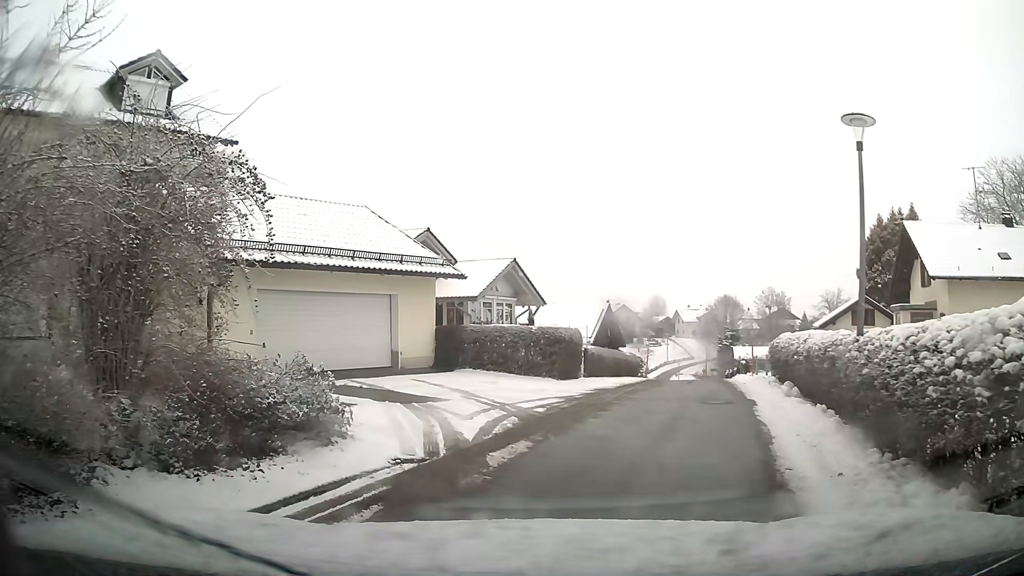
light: Day
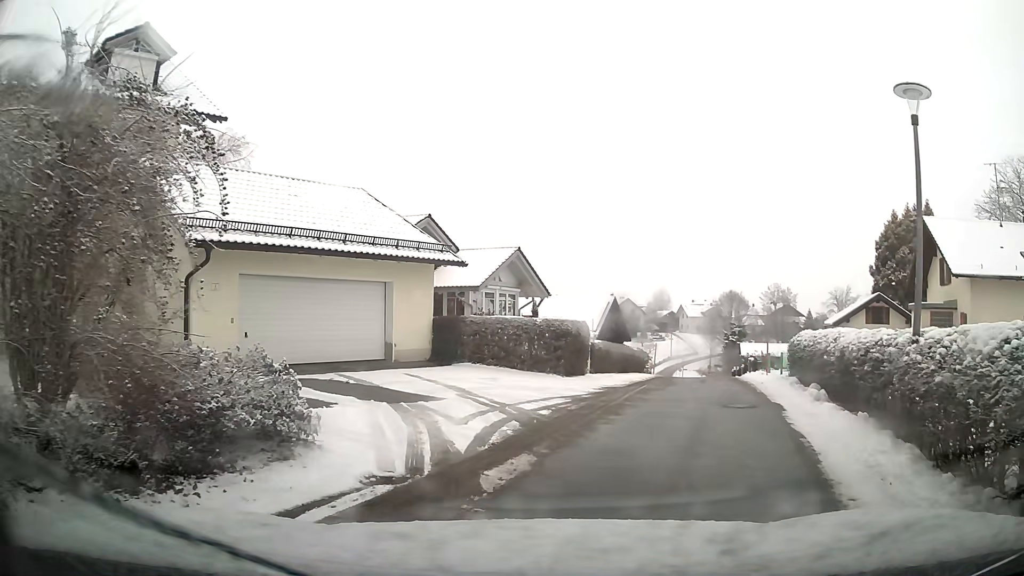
(0.0, +1.4) m; +1°
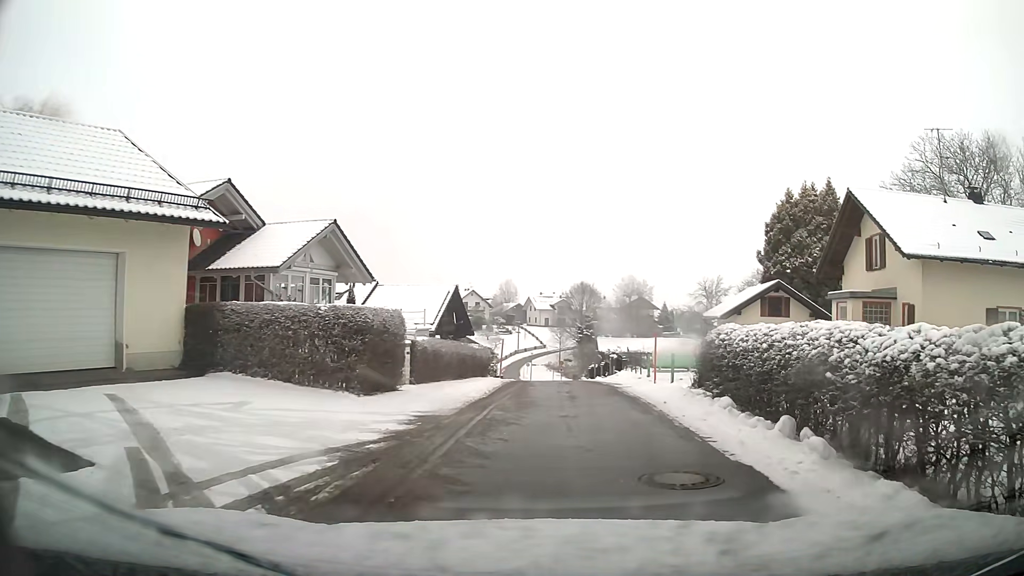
(+0.8, +6.5) m; +13°
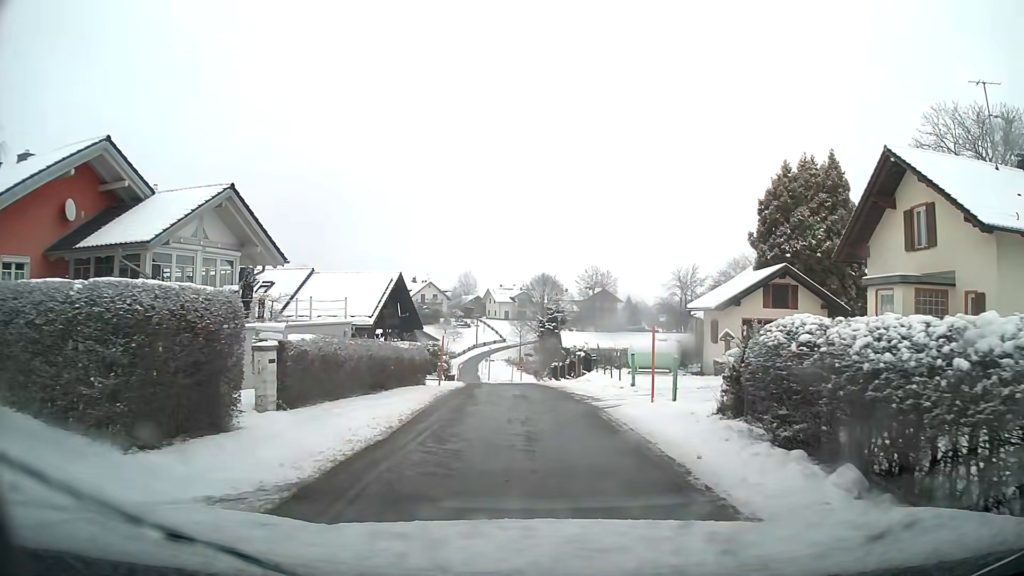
(+0.1, +5.9) m; +1°
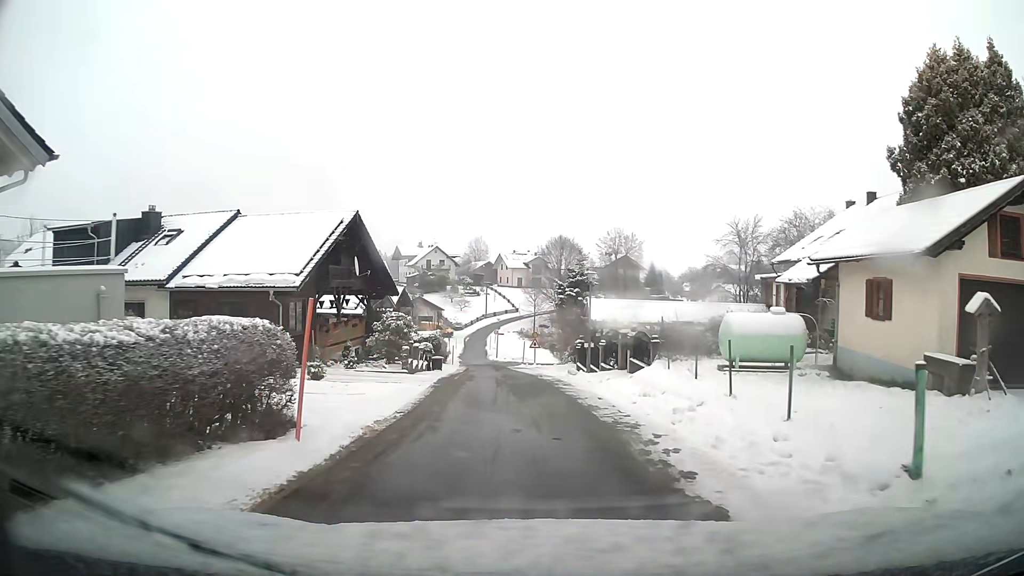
(-0.1, +13.6) m; -1°
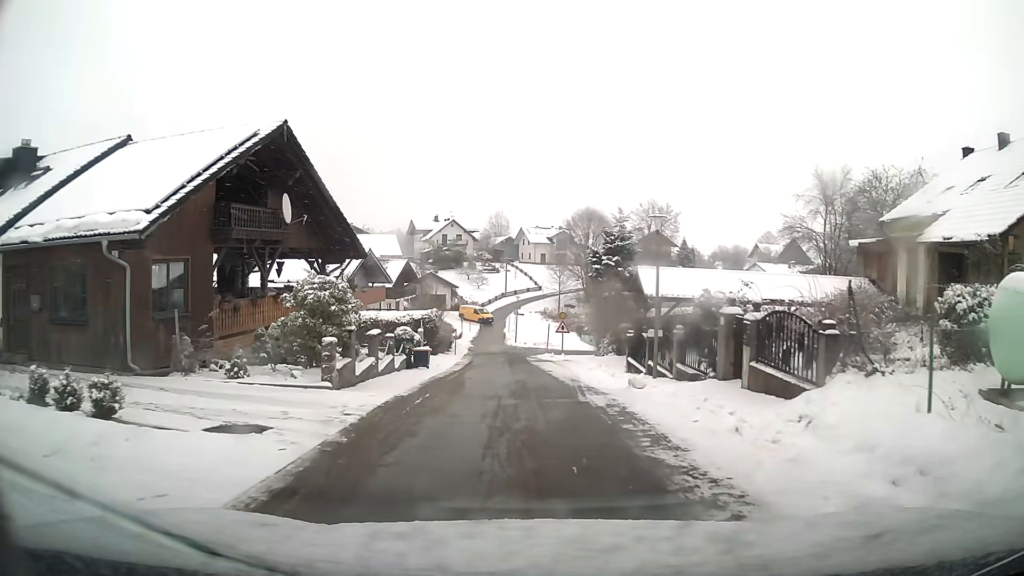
(-0.2, +11.1) m; -2°
(0, +10) (0, +20) (-1, +30) (-1, +40) (-2, +50) (-3, +60) (-3, +70) (-4, +80) (-4, +90) (-2, +100) m
